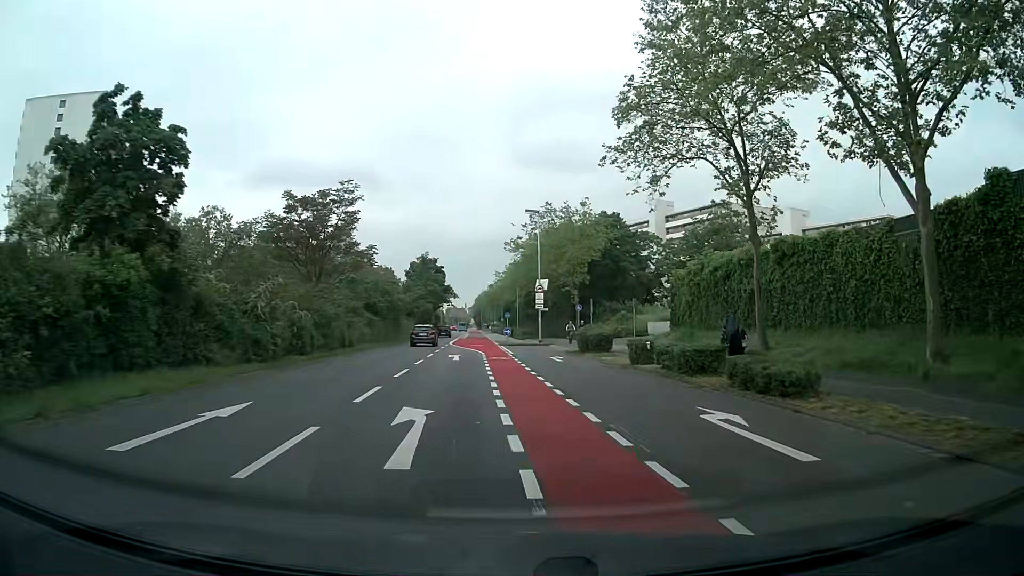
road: secondary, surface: asphalt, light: Day
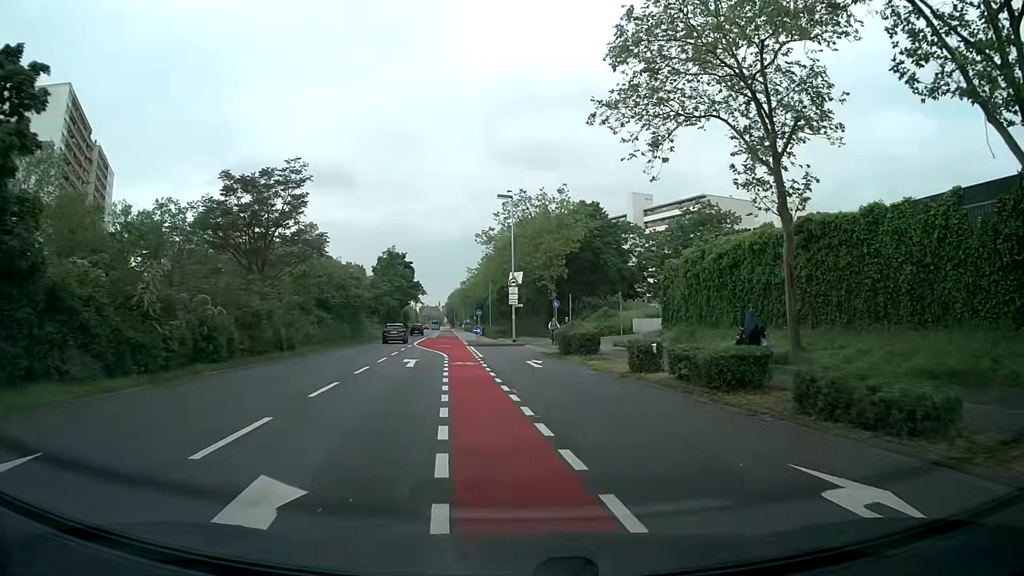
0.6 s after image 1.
(+0.1, +5.3) m; +3°
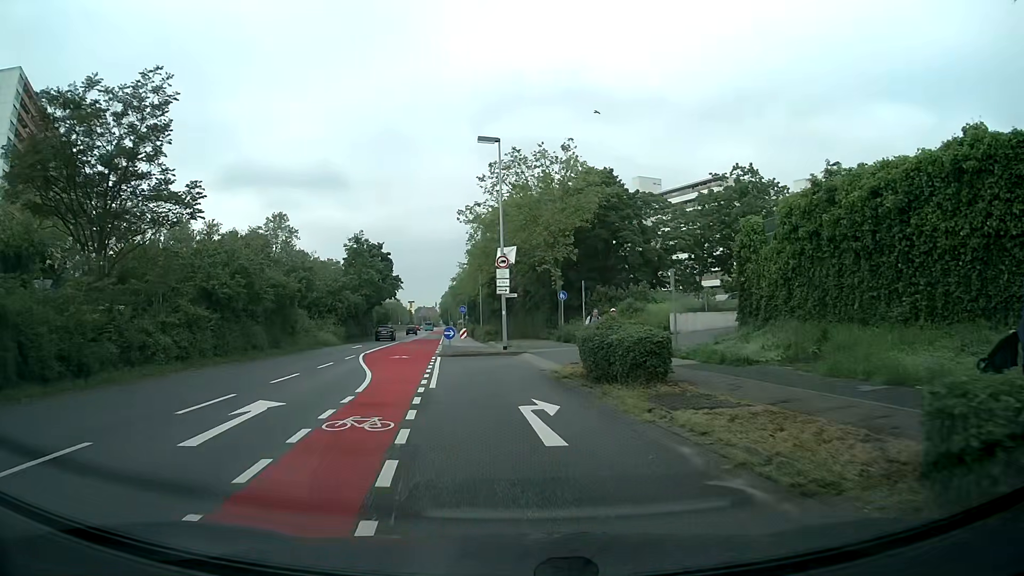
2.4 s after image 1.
(+0.1, +14.6) m; -1°
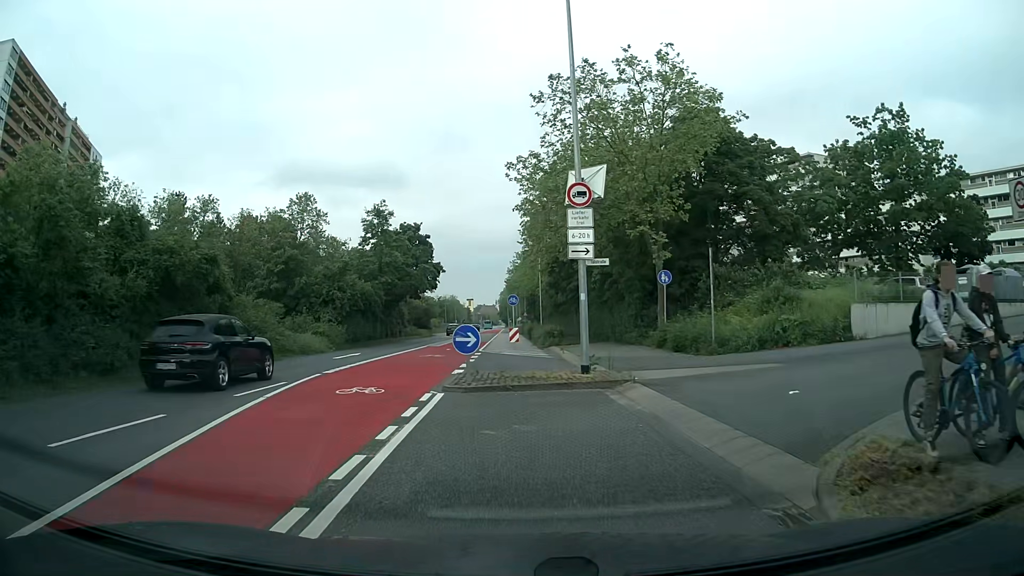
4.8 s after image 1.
(-0.4, +15.9) m; -5°
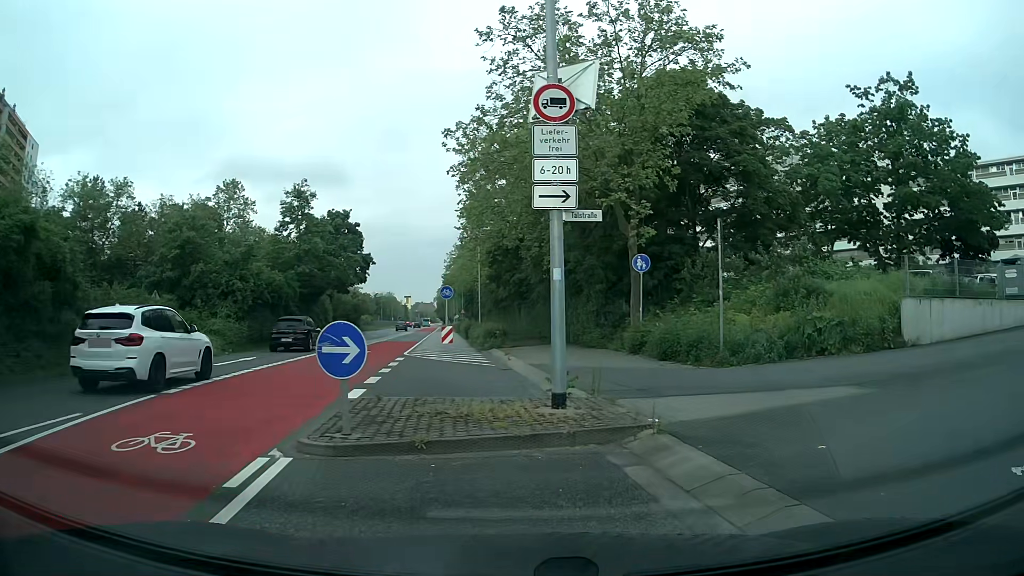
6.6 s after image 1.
(0.0, +6.1) m; +6°
